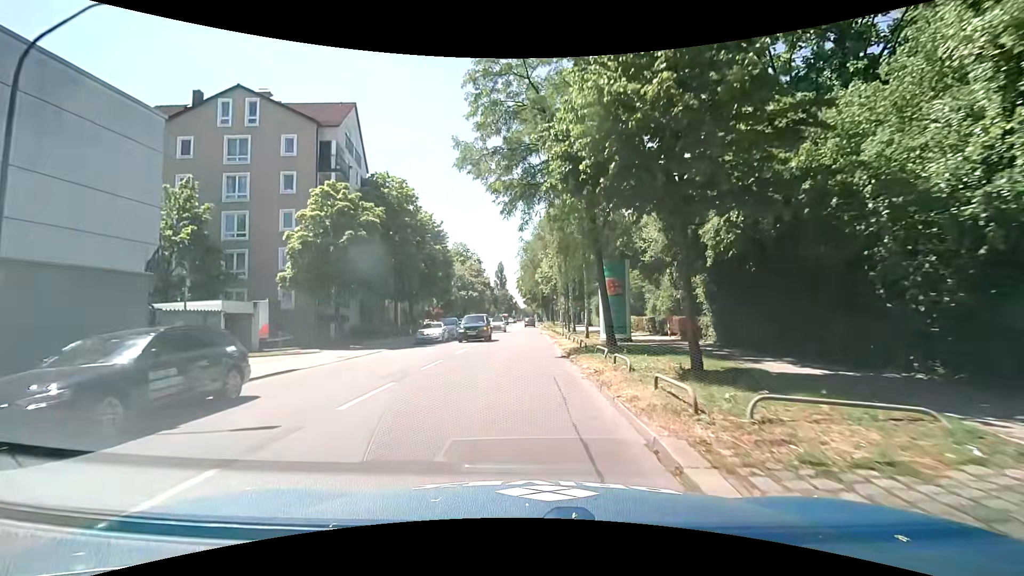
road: tertiary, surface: asphalt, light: Day
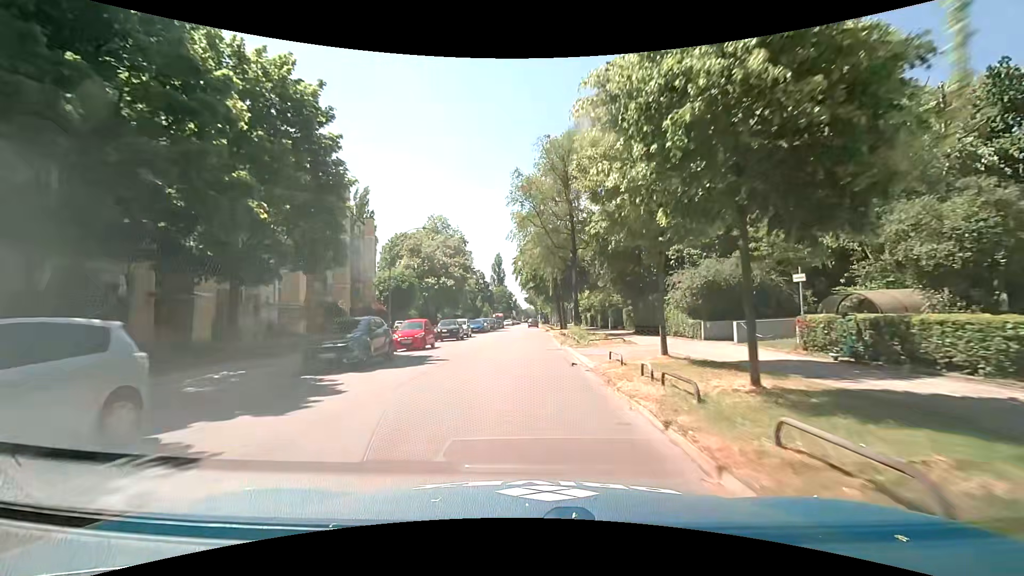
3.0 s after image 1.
(-0.5, +32.4) m; -1°
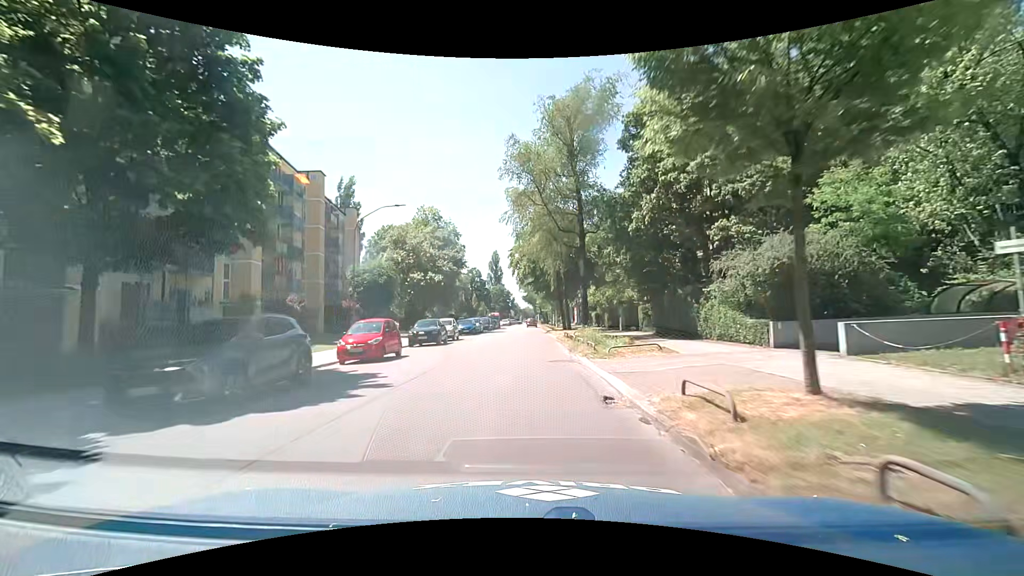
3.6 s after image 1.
(+0.1, +6.9) m; 0°
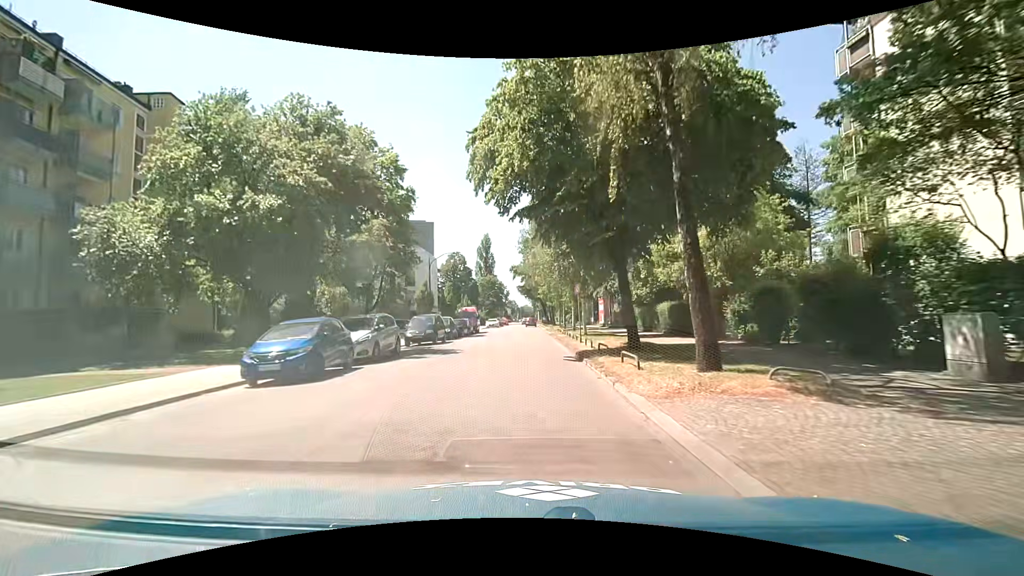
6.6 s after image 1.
(+0.3, +34.1) m; +1°
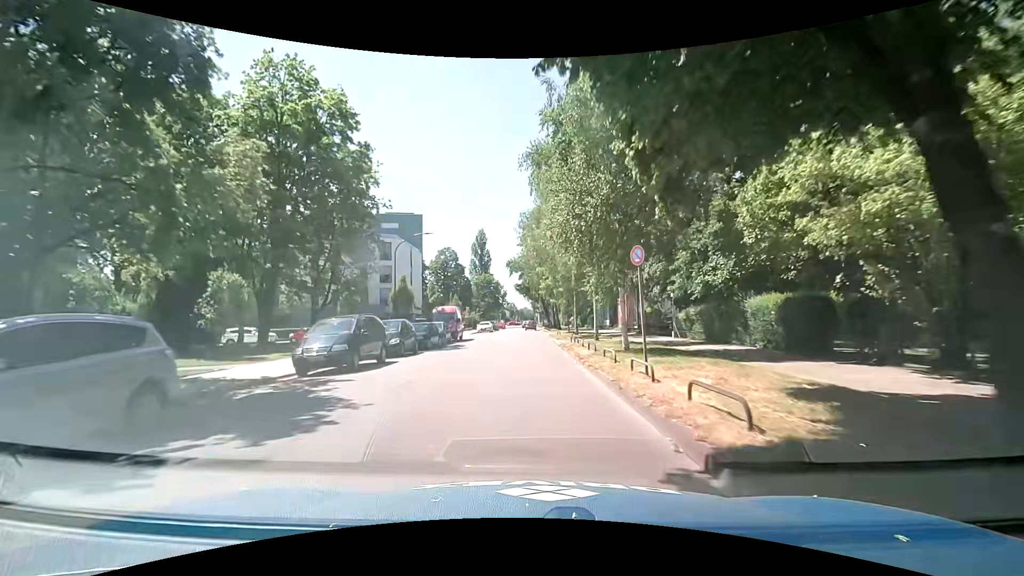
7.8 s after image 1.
(-0.2, +12.8) m; -1°
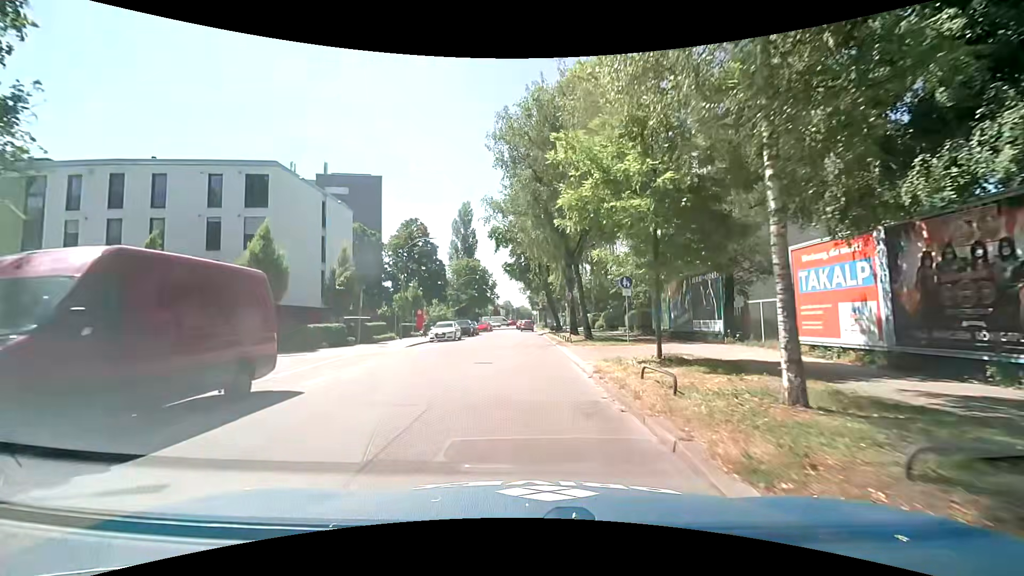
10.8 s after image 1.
(+0.1, +30.1) m; 0°
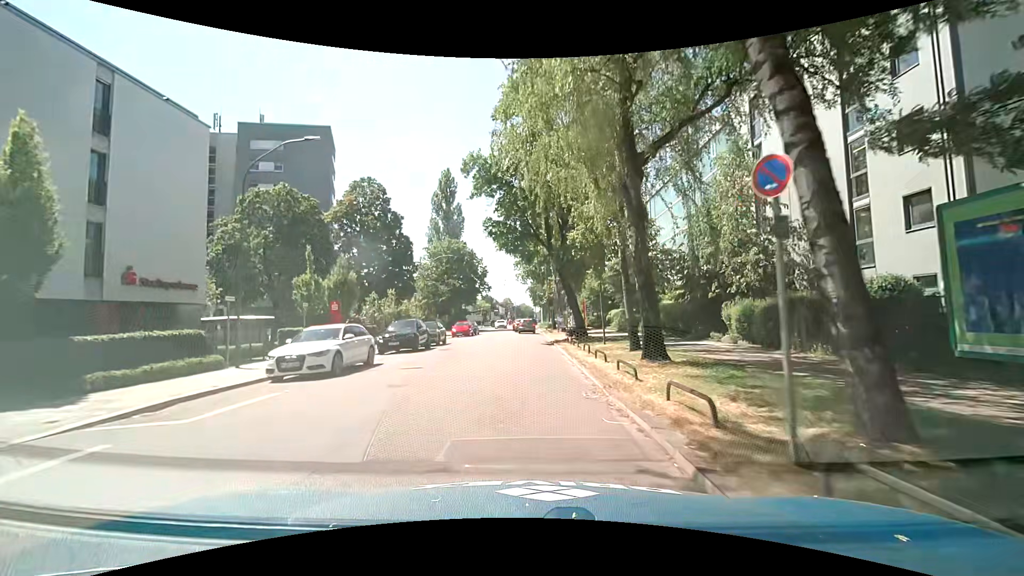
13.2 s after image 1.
(0.0, +22.3) m; 0°
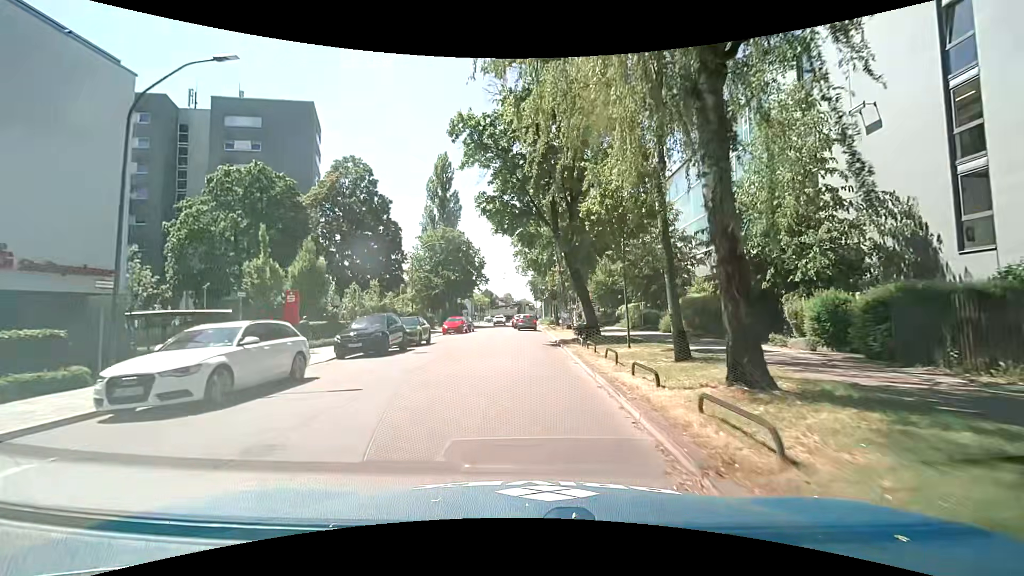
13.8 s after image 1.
(0.0, +5.3) m; 0°
(0, +10) (0, +20) (0, +30) (0, +40) (0, +50) (0, +60) (0, +70) (0, +80) (0, +90) (+2, +100) m
